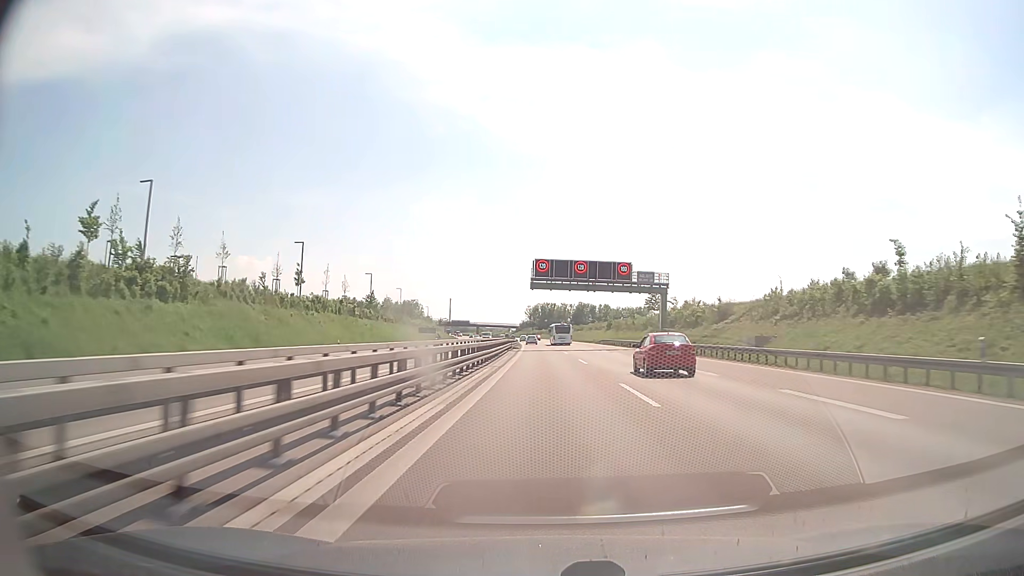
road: trunk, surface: asphalt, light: Day
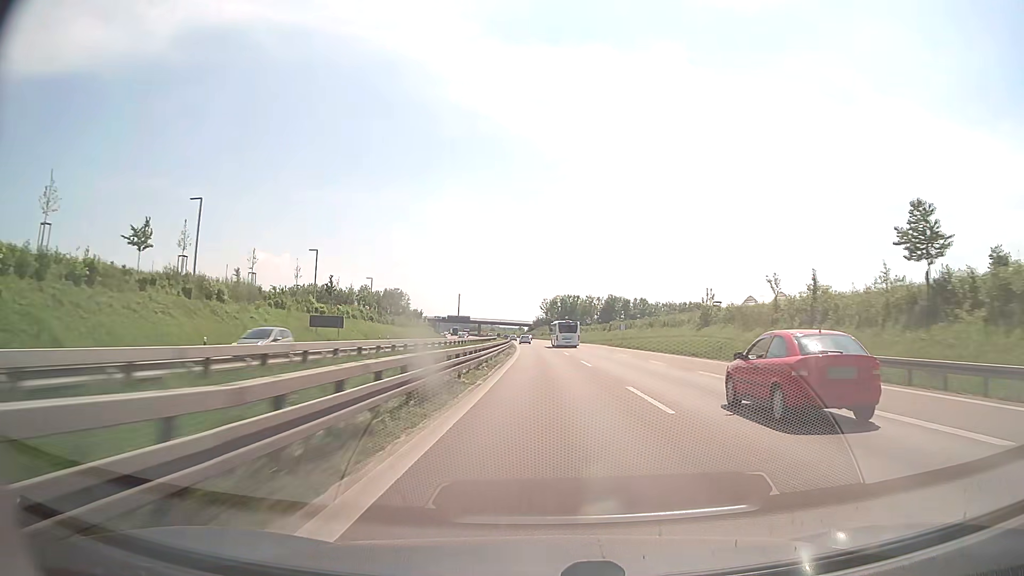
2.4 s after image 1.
(-0.8, +74.8) m; -1°
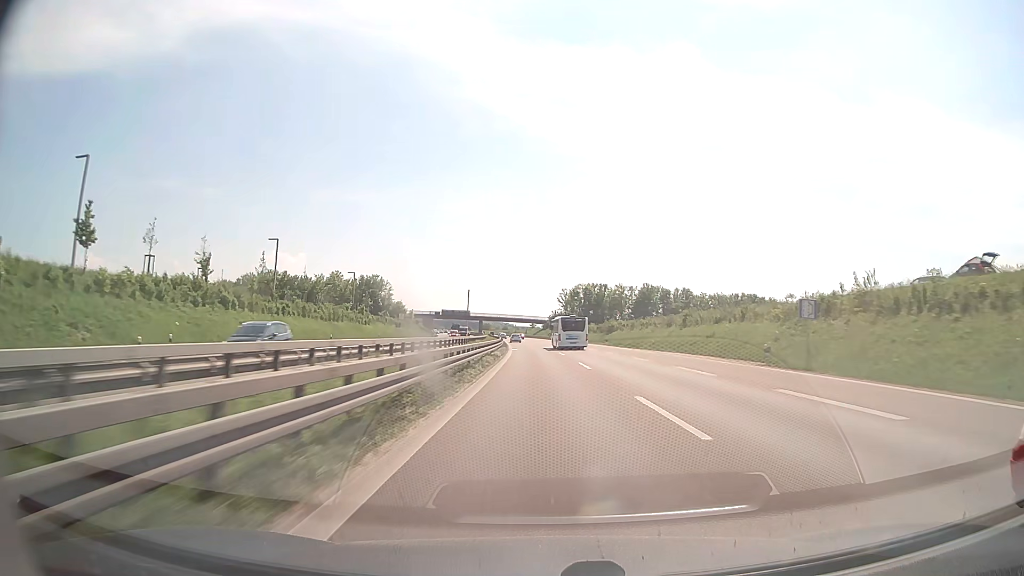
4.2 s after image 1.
(-0.7, +57.0) m; -1°
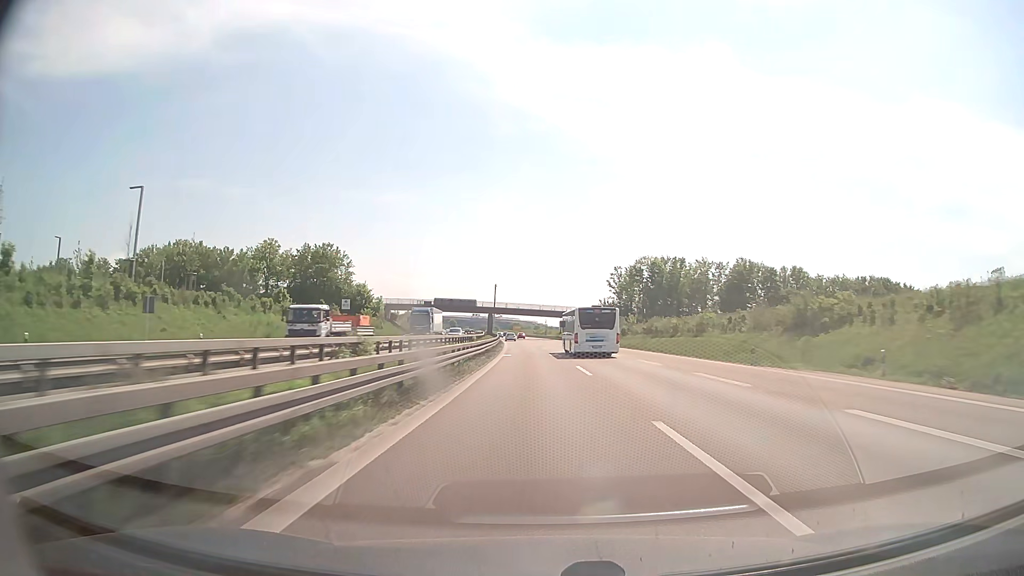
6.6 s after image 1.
(-1.8, +76.2) m; -3°
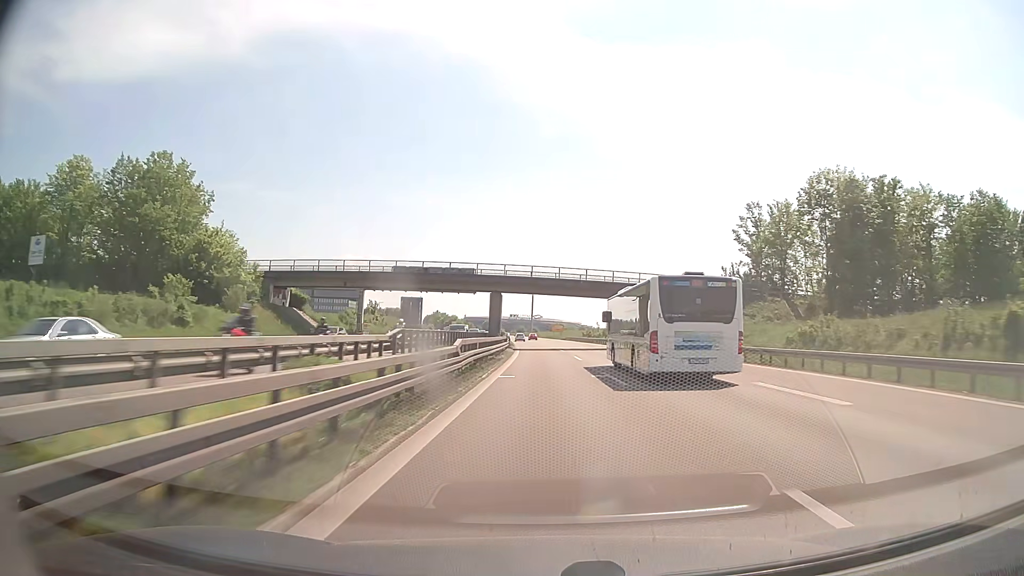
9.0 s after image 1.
(-2.7, +76.5) m; -4°
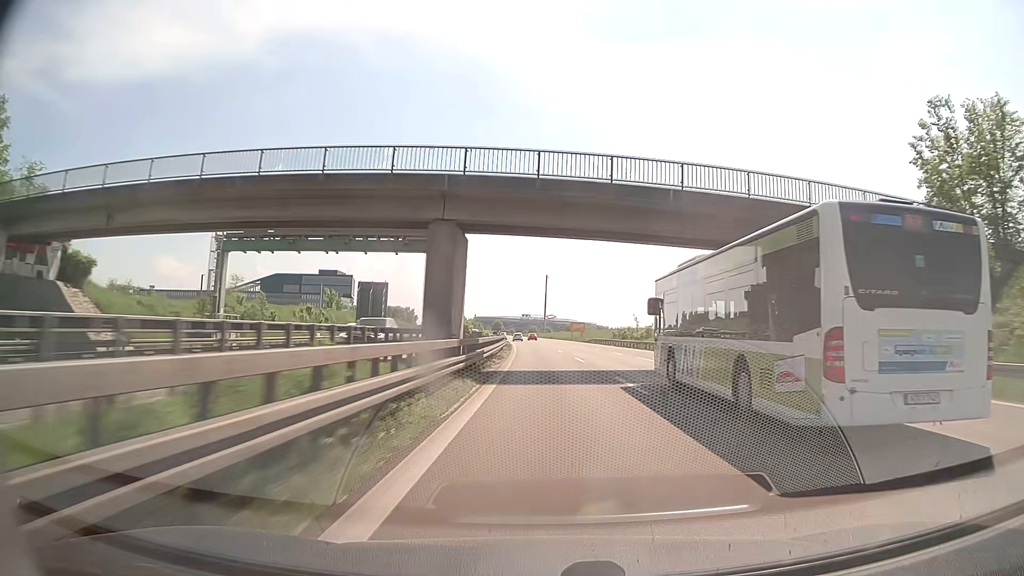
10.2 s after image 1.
(-0.5, +38.4) m; -1°
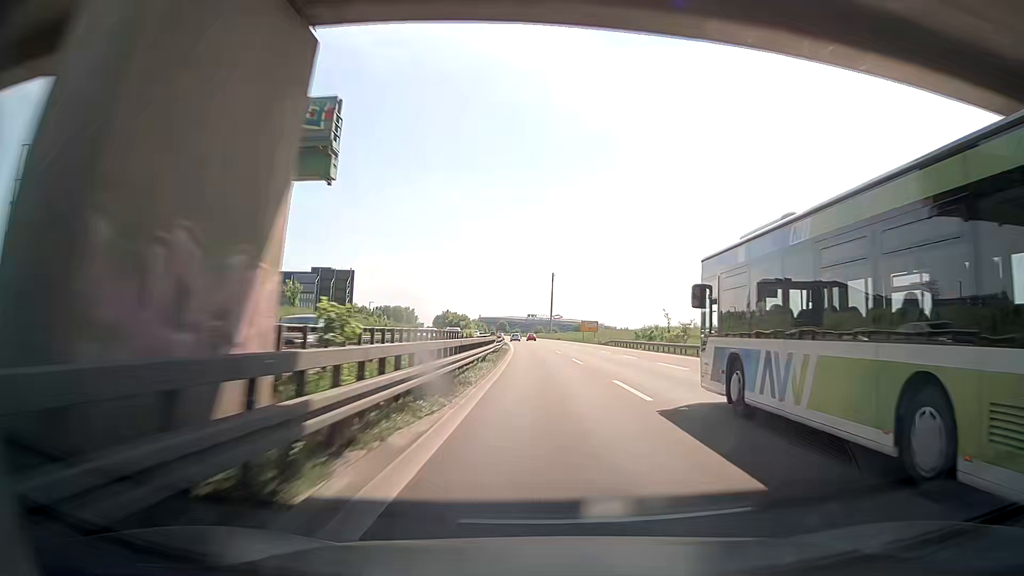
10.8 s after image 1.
(-0.1, +19.2) m; 0°
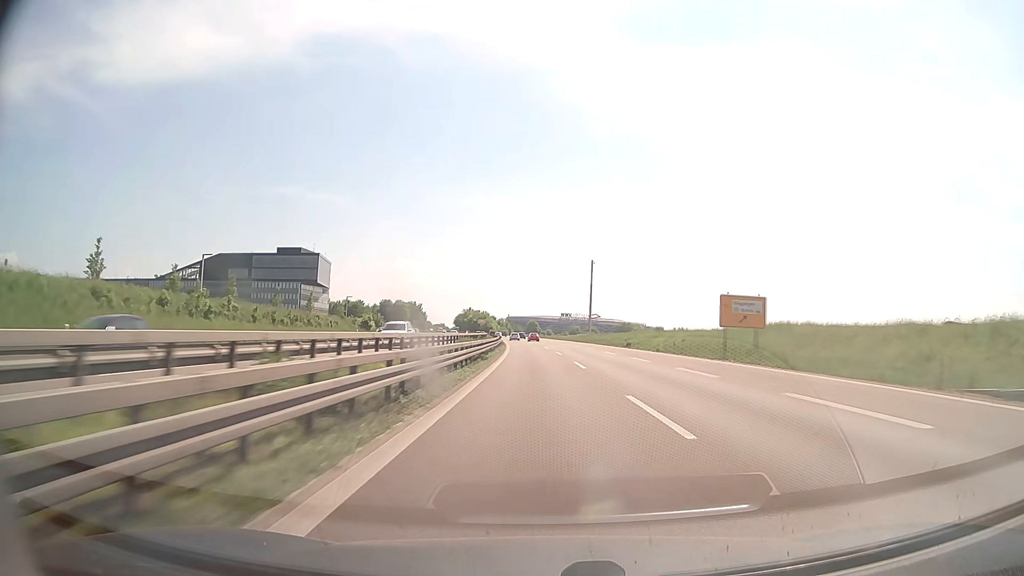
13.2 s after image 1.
(-2.0, +77.1) m; -3°
(0, +10) (0, +20) (0, +30) (-1, +40) (-1, +50) (-1, +60) (-2, +70) (-2, +80) (-3, +90) (-3, +100) m
